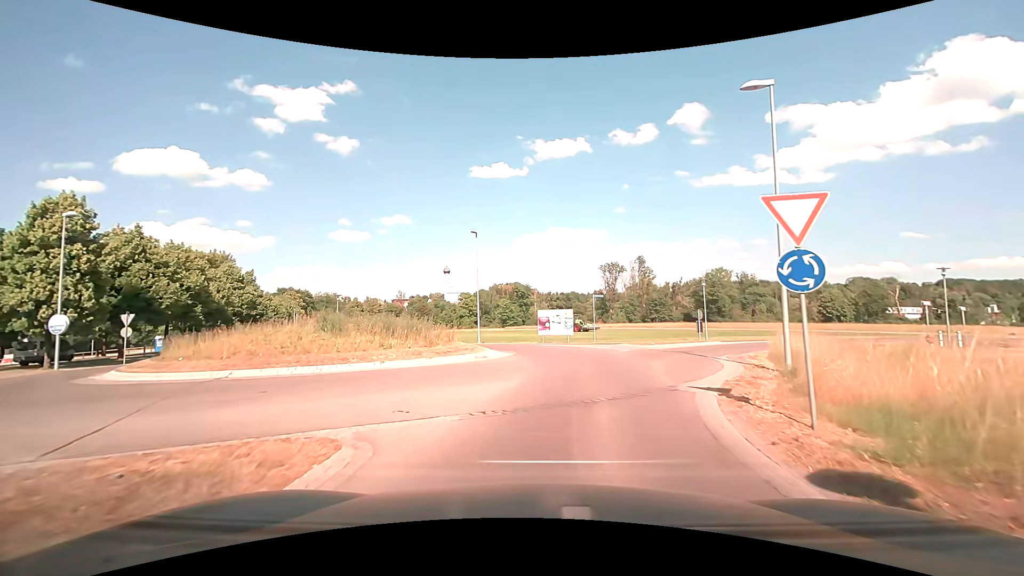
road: tertiary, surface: asphalt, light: Day
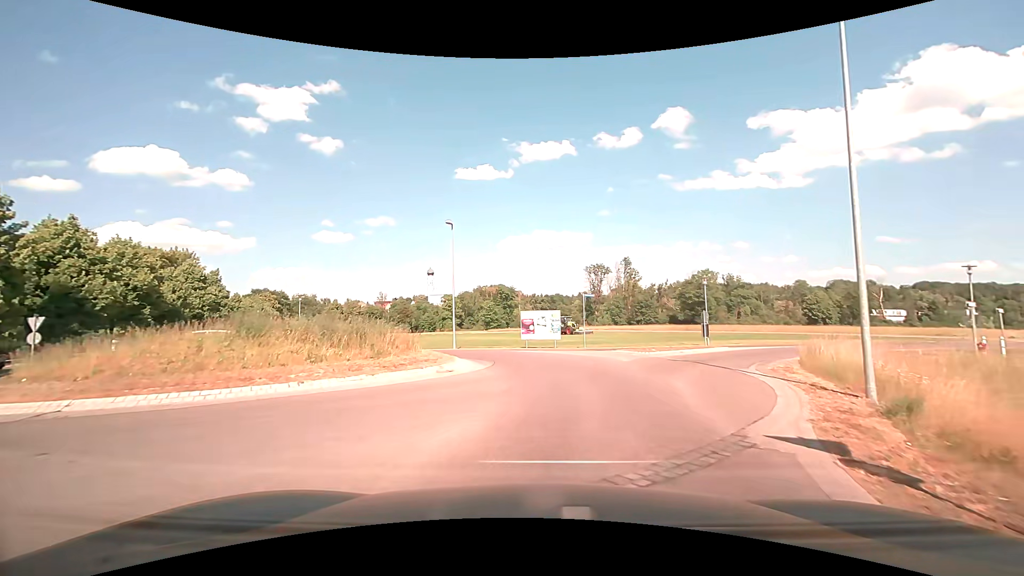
(+0.1, +4.1) m; +2°
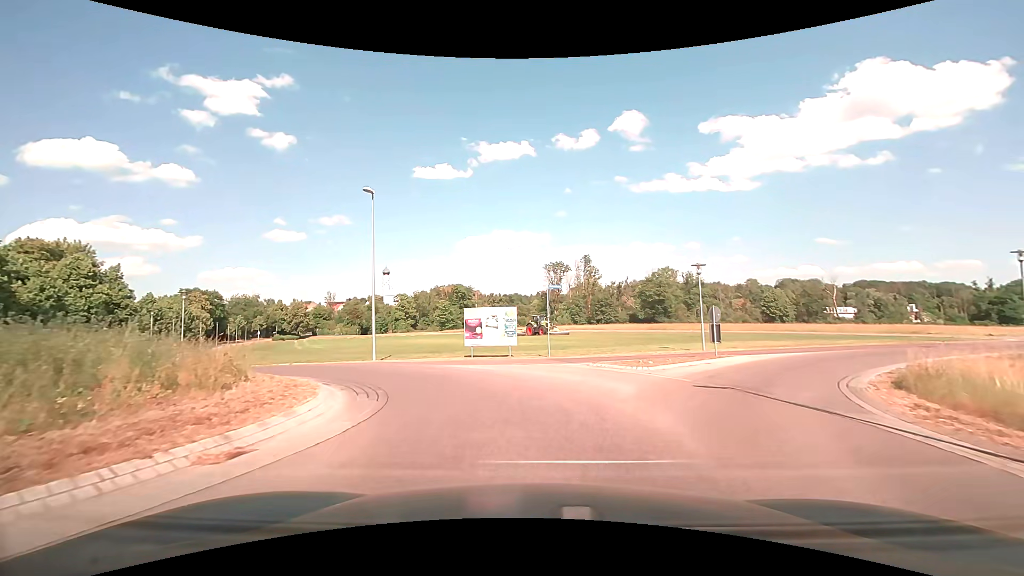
(+0.3, +7.8) m; +5°
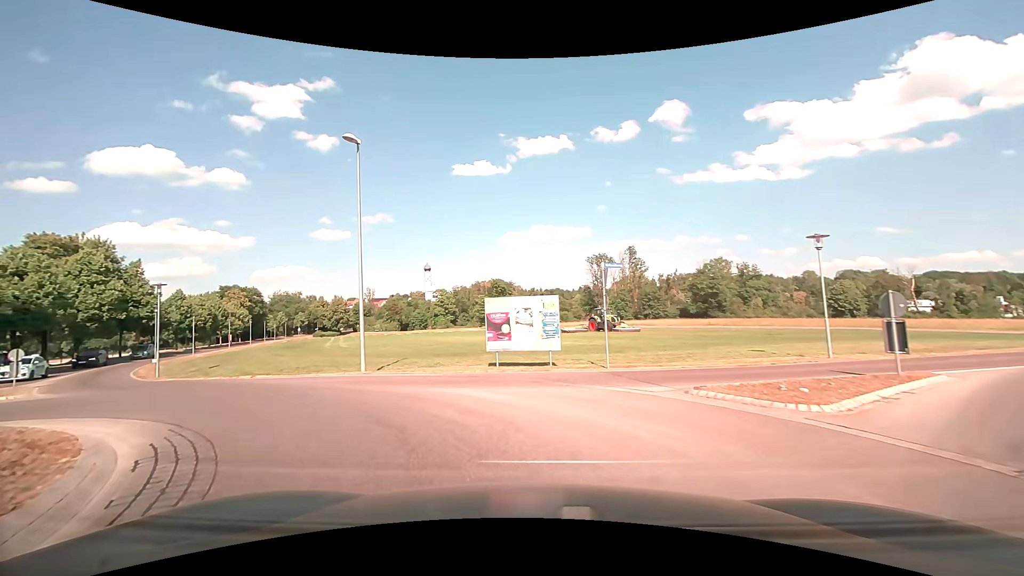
(-0.1, +6.8) m; -5°
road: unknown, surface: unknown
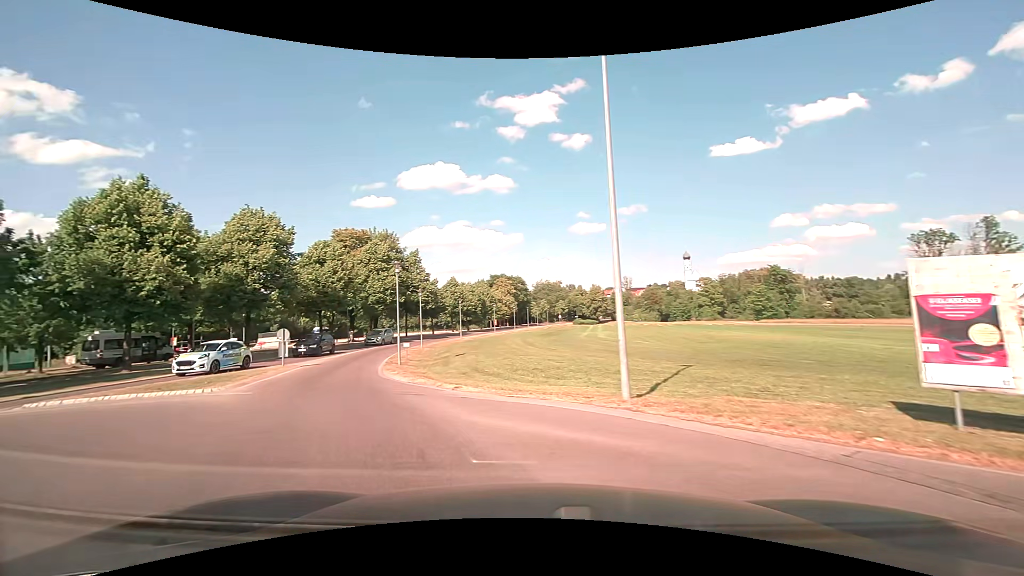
(-1.8, +8.1) m; -27°
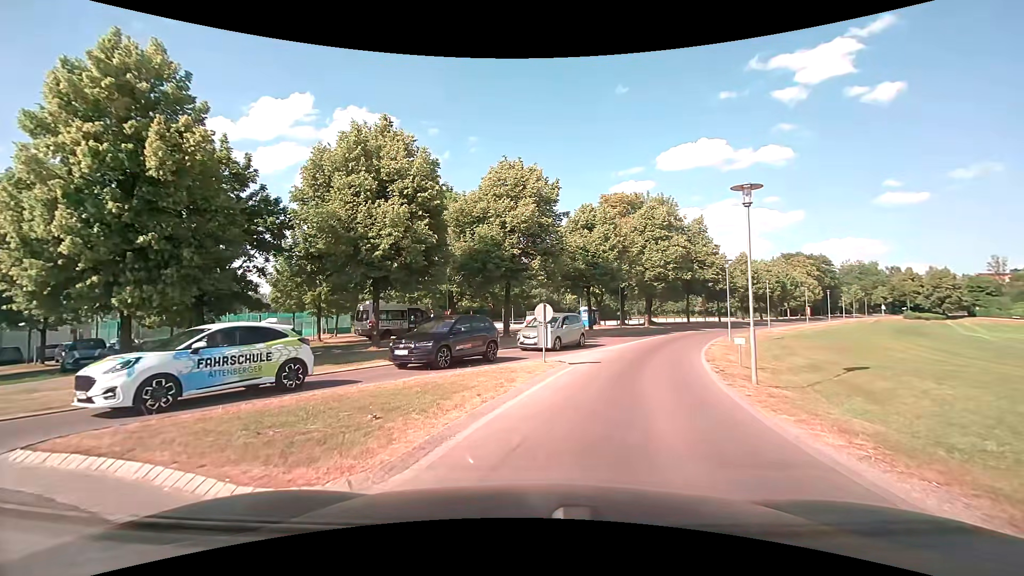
(-4.5, +10.7) m; -31°
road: tertiary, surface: asphalt
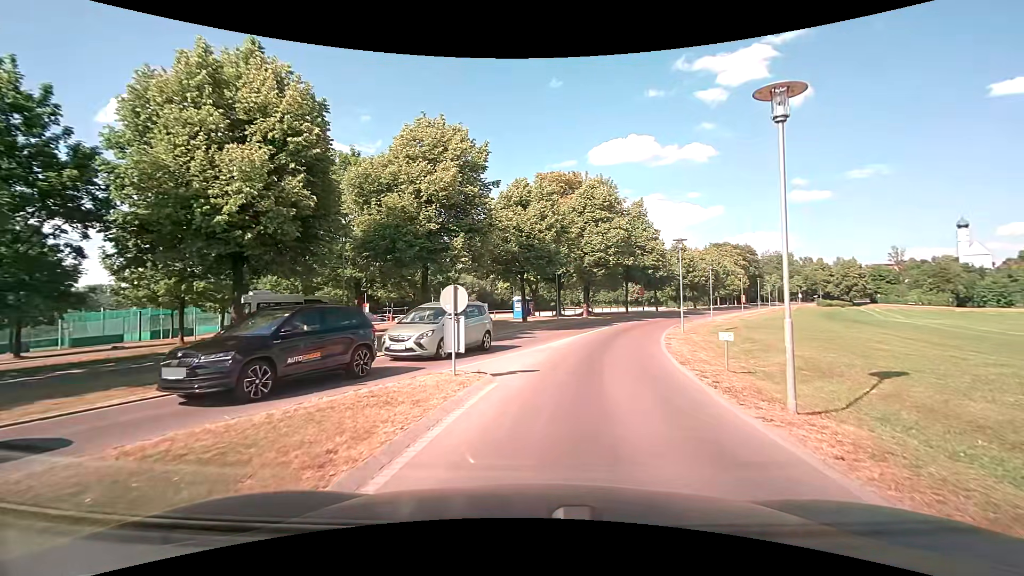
(+0.3, +5.6) m; +7°
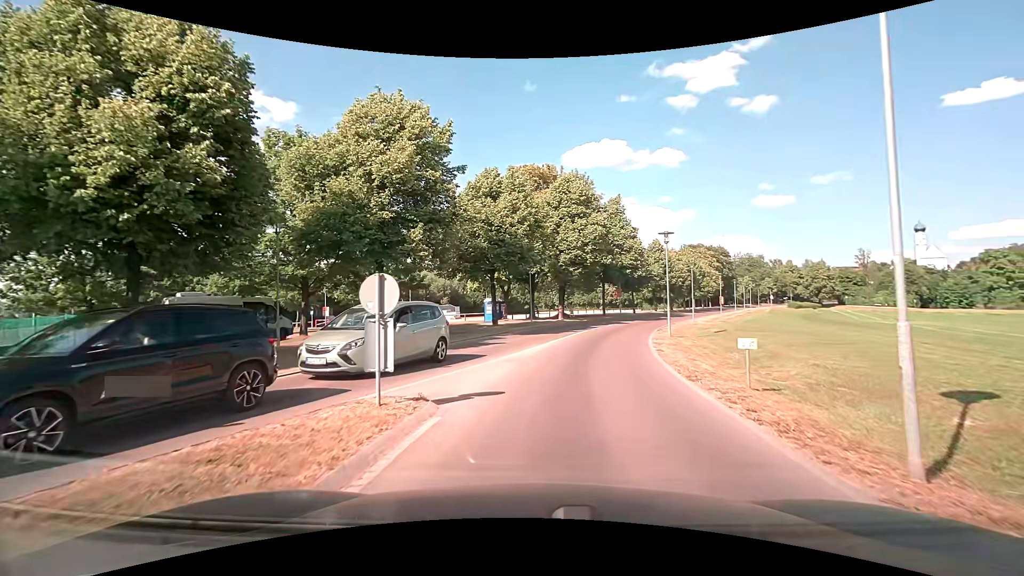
(+0.1, +3.2) m; +3°
(+1, +10) (+2, +20) (+5, +30) (+8, +39) (+12, +48) (+16, +57) (+21, +66) (+25, +75) (+30, +84) (+35, +93) m
